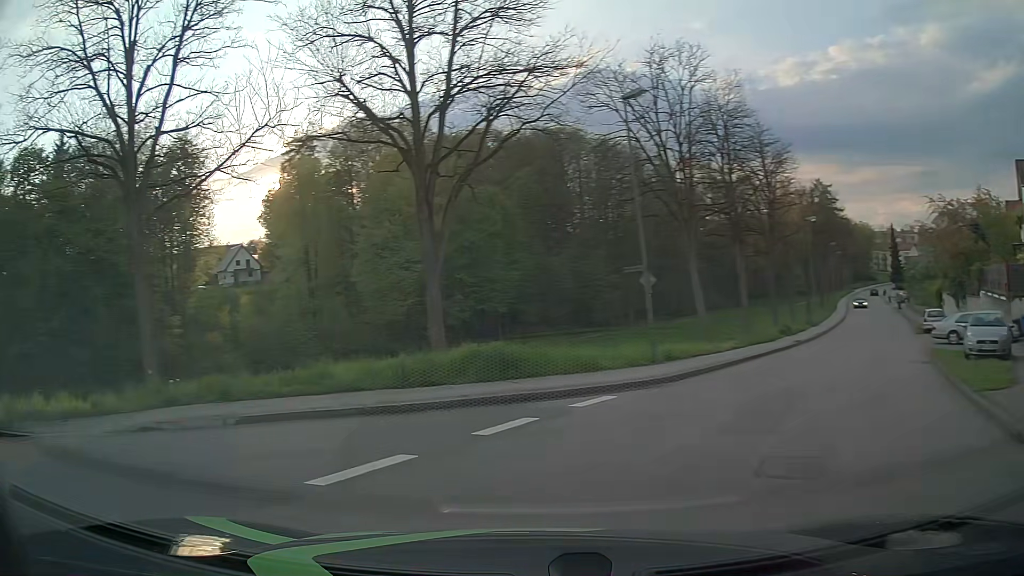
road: unclassified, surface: asphalt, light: Day
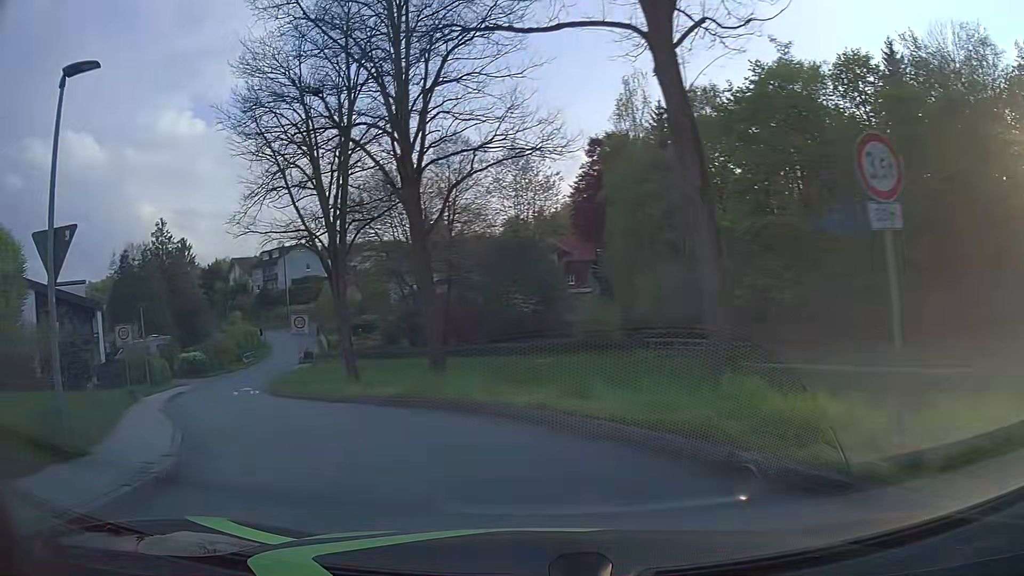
(-8.6, +8.5) m; -72°
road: residential
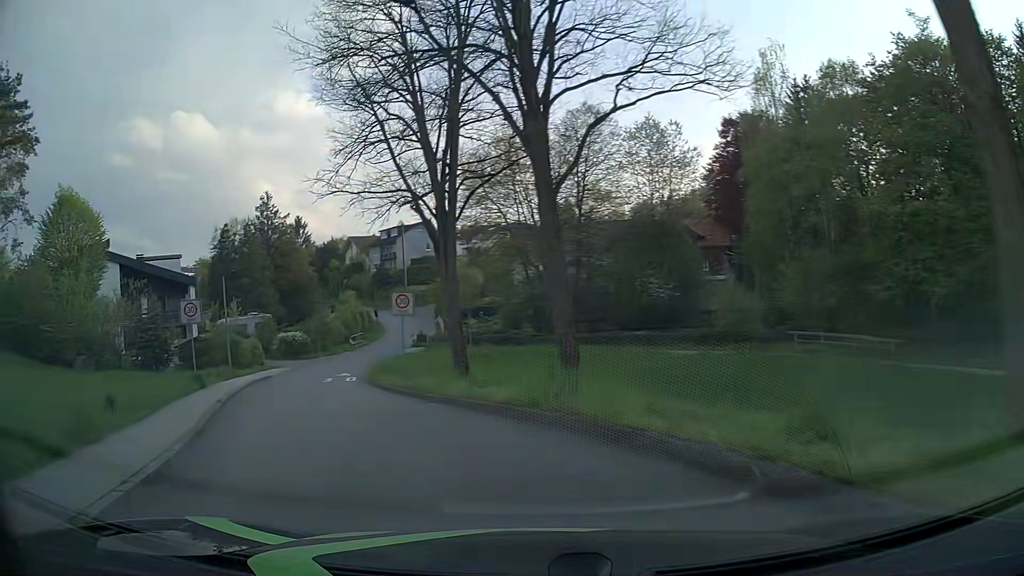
(-0.4, +4.4) m; -10°
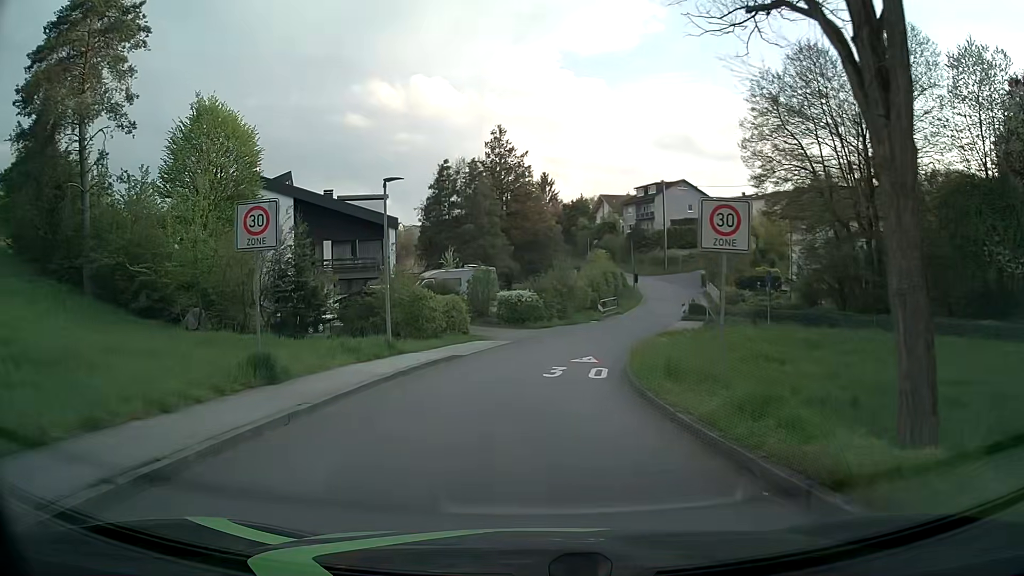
(-3.3, +13.3) m; -22°
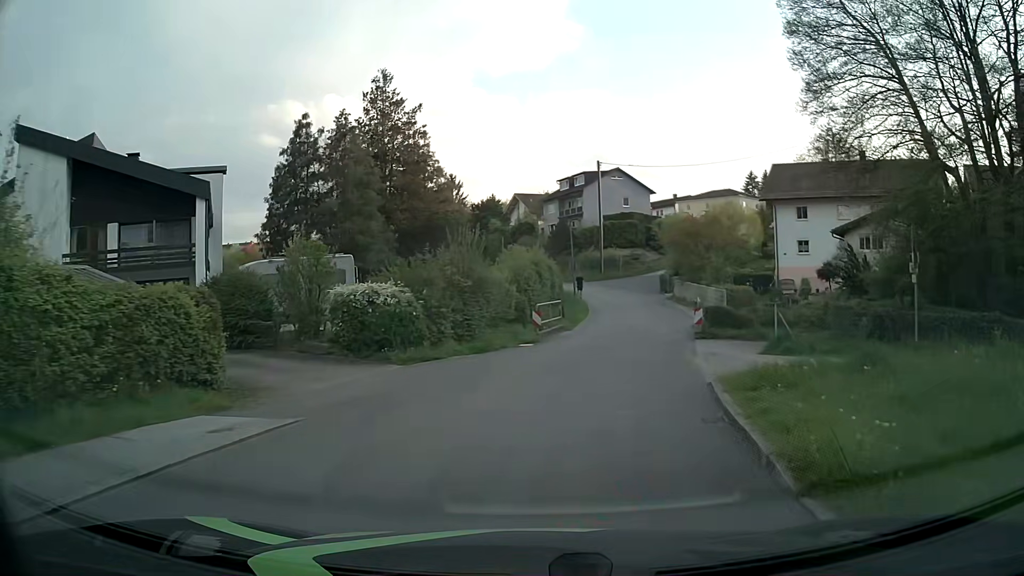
(+0.8, +19.0) m; +8°
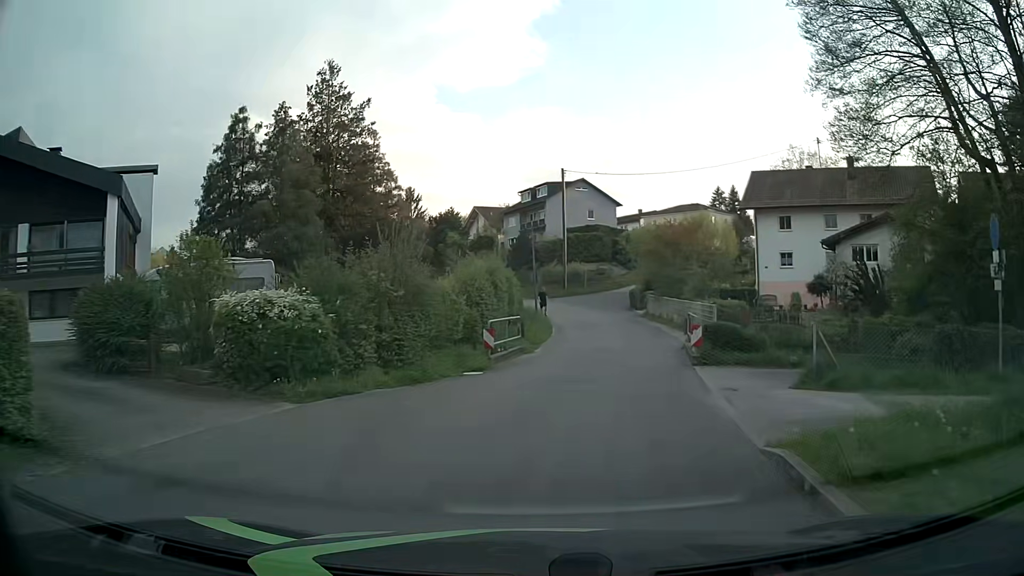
(+0.1, +4.6) m; +3°
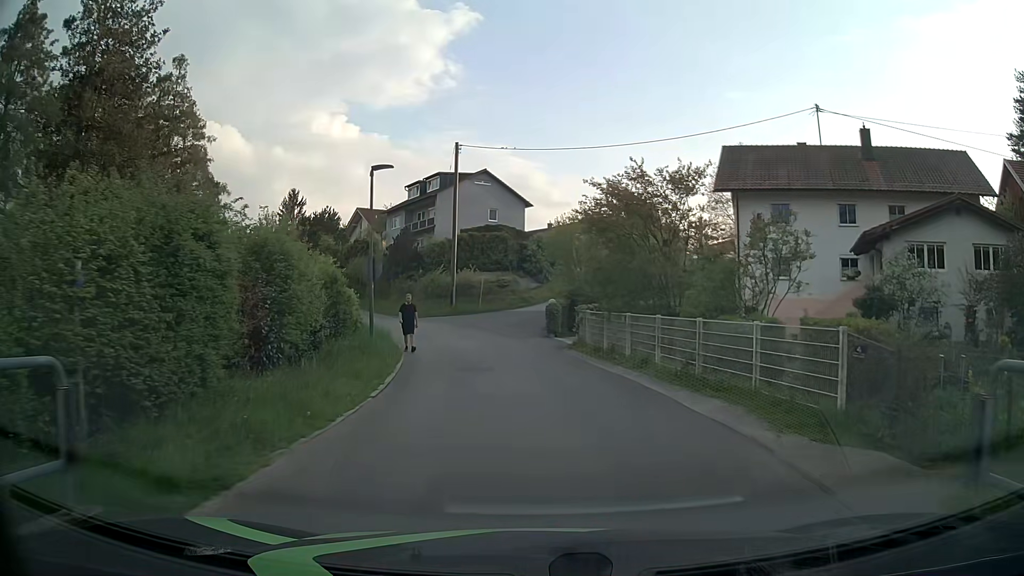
(+1.5, +17.0) m; +9°
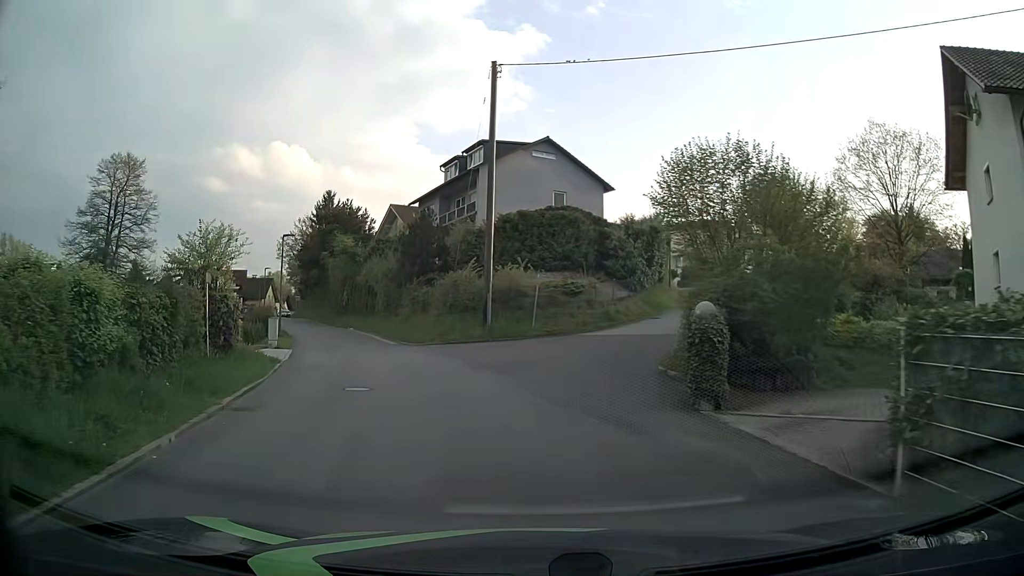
(-0.6, +19.2) m; -6°
